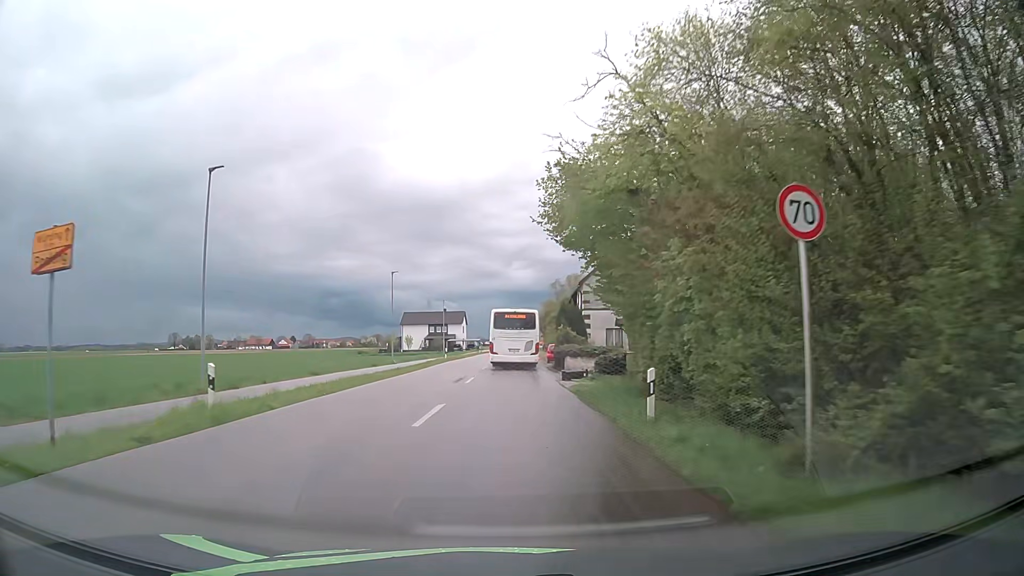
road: secondary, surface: asphalt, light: Day
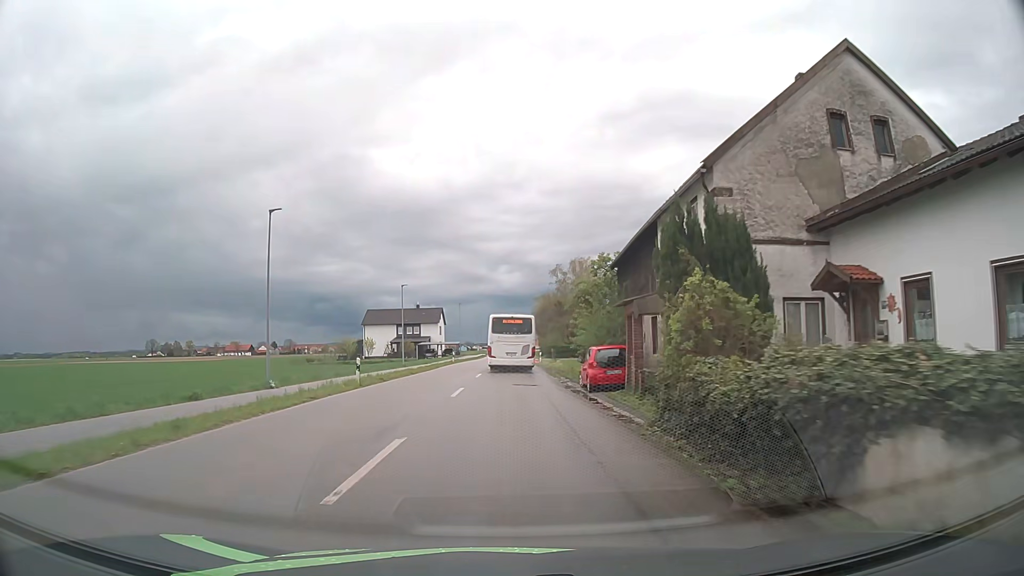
(-0.1, +30.1) m; +1°
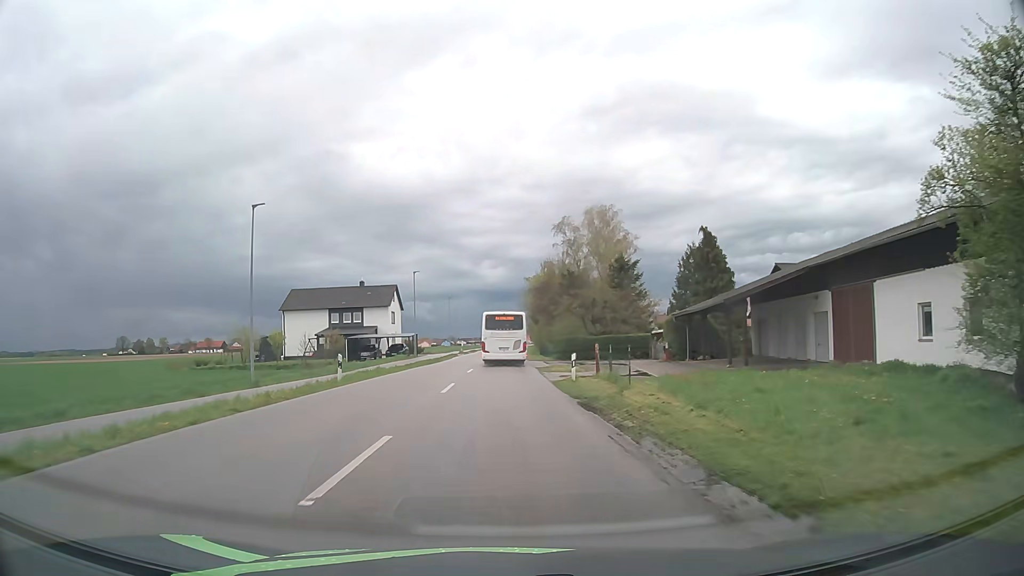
(+0.2, +38.0) m; +1°
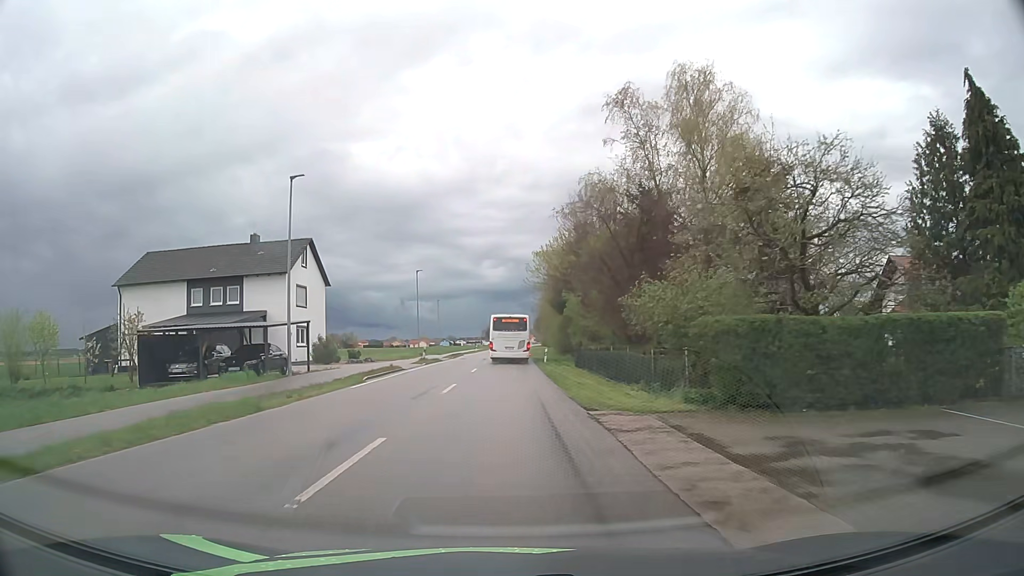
(0.0, +38.1) m; 0°
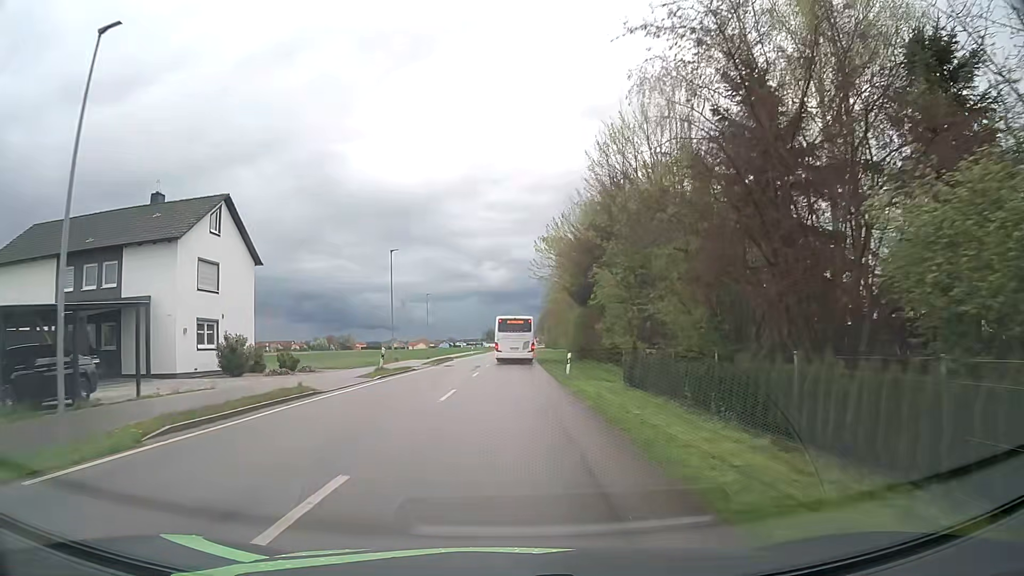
(0.0, +15.2) m; 0°
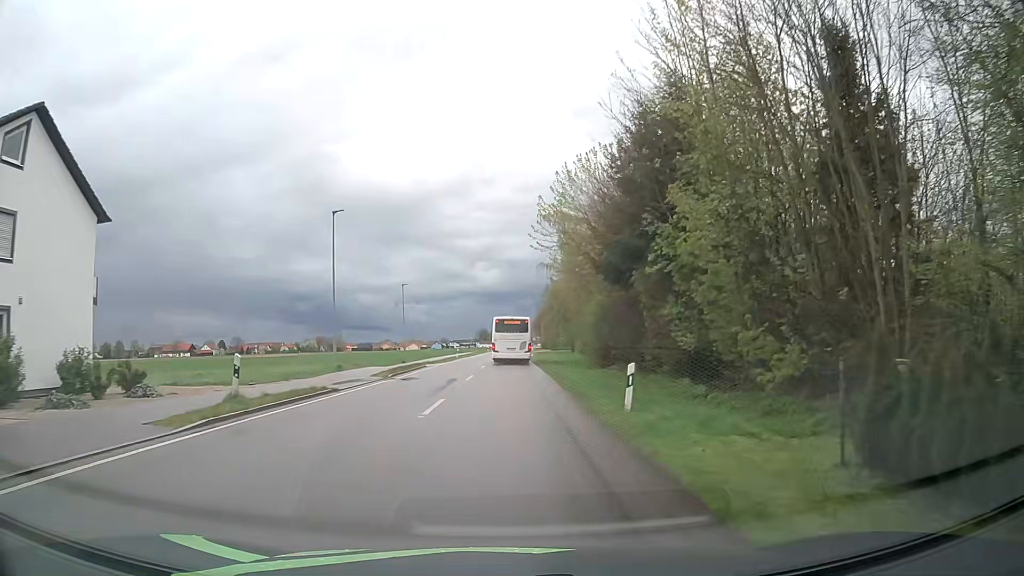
(+0.1, +15.3) m; 0°
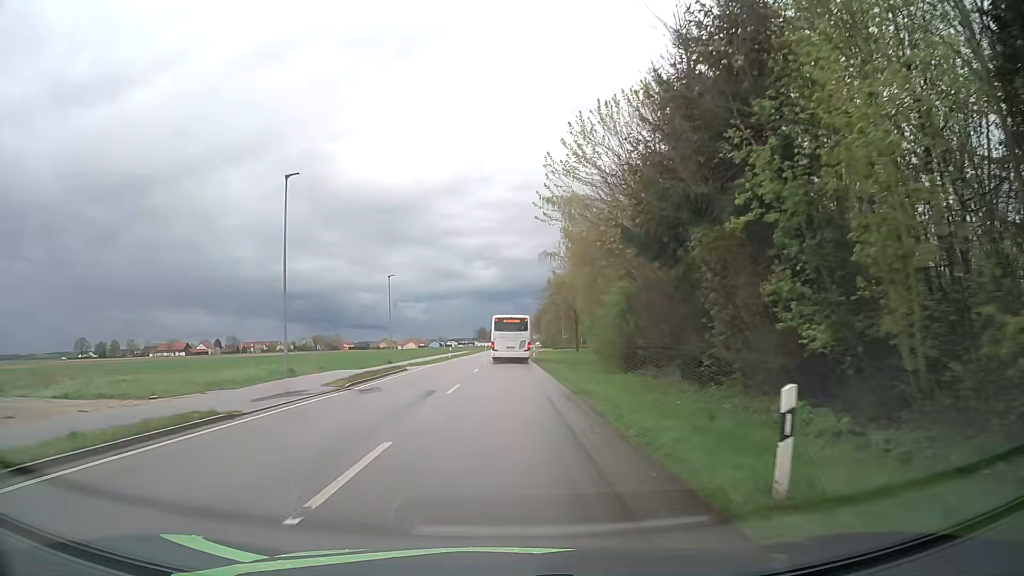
(0.0, +7.6) m; 0°
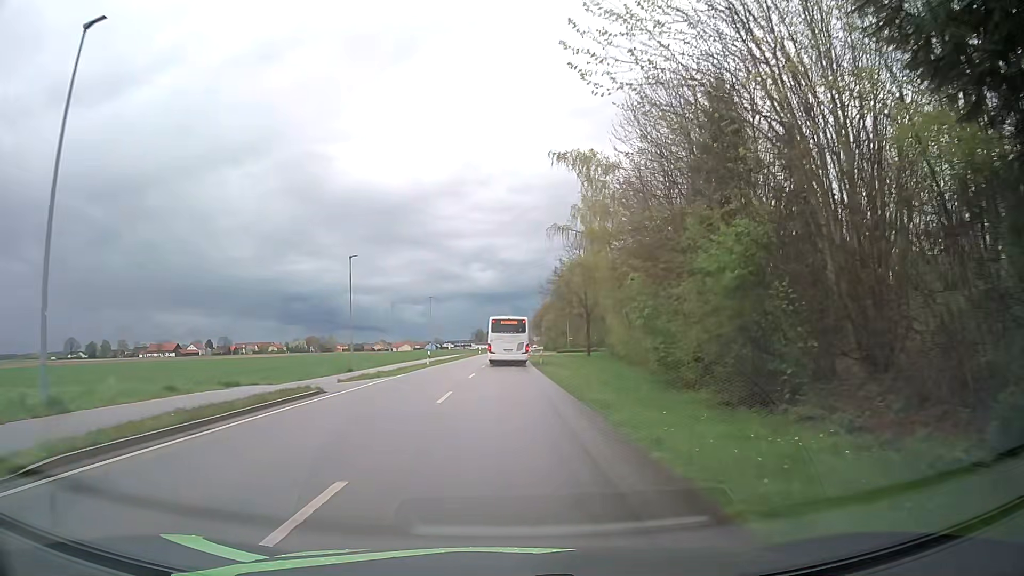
(+0.1, +15.3) m; 0°
(0, +10) (0, +20) (0, +30) (0, +40) (0, +50) (0, +60) (+1, +70) (+1, +80) (+1, +90) (+5, +99) m
